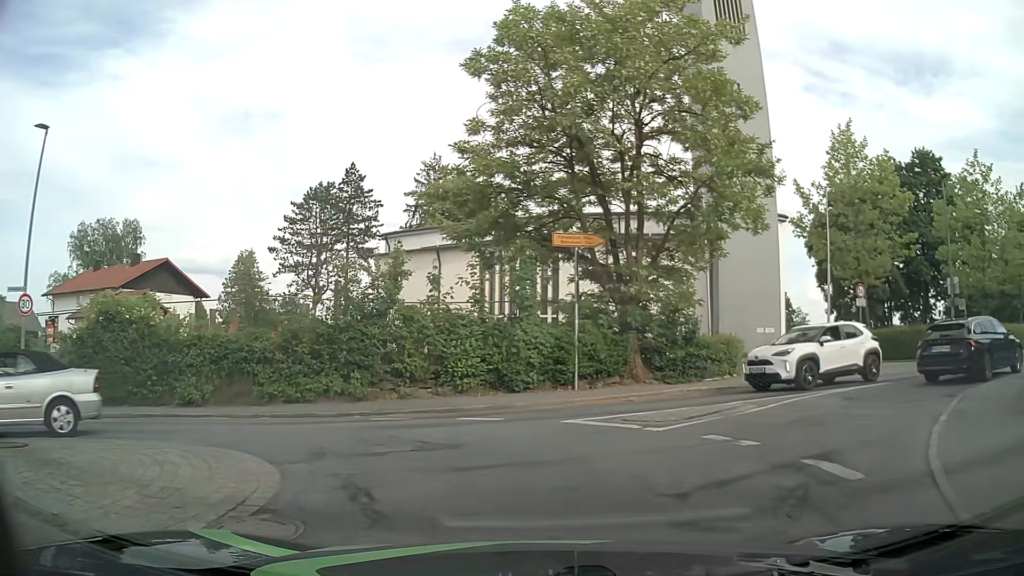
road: unclassified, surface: asphalt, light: Day
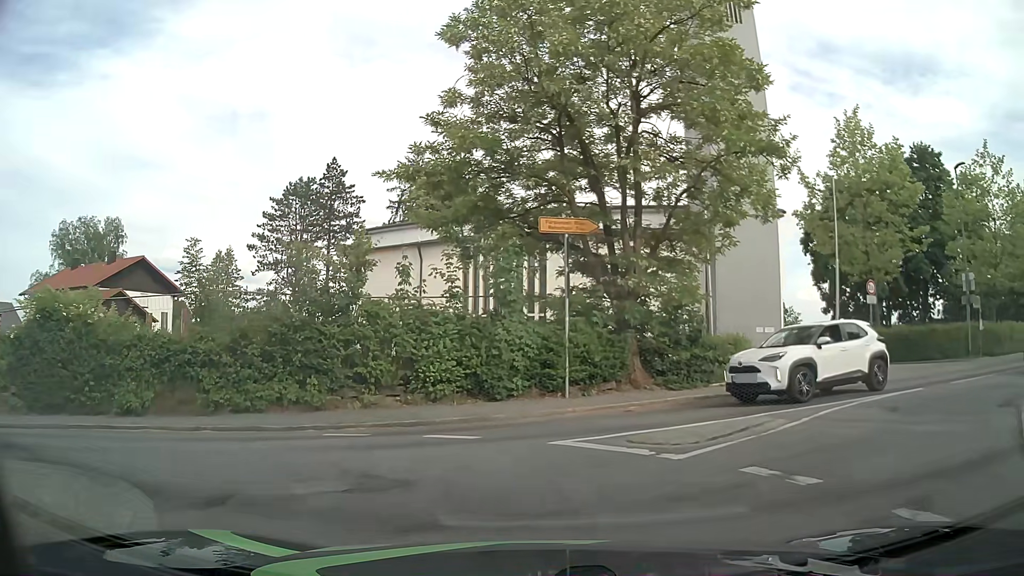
(0.0, +2.2) m; +3°
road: tertiary
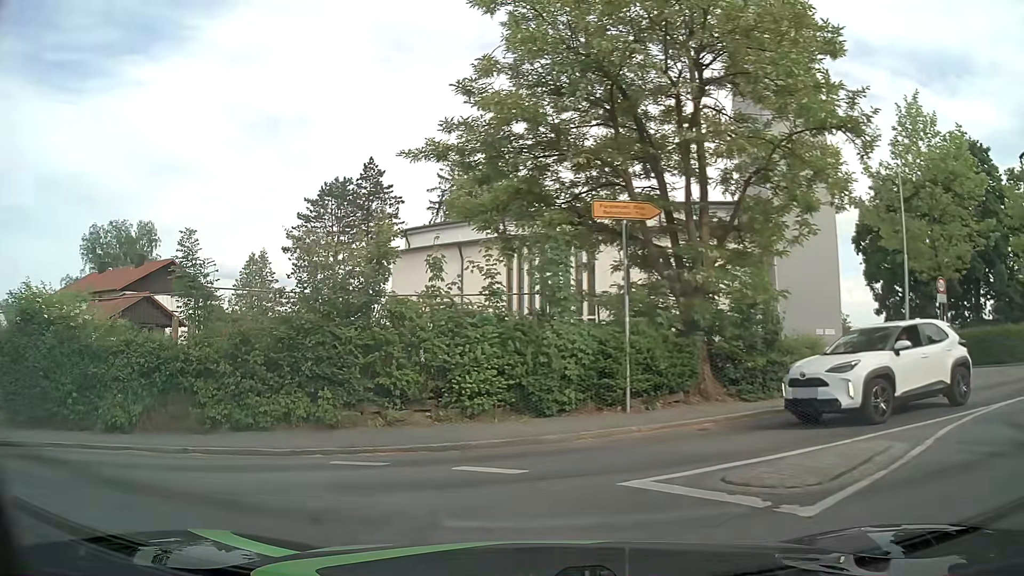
(-0.1, +2.2) m; -5°
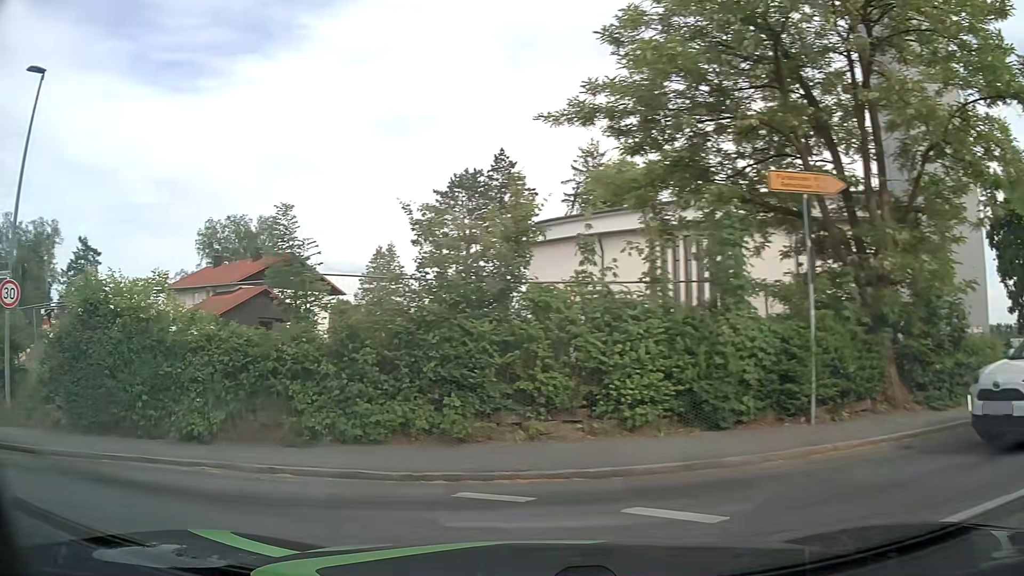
(-0.2, +2.1) m; -12°
